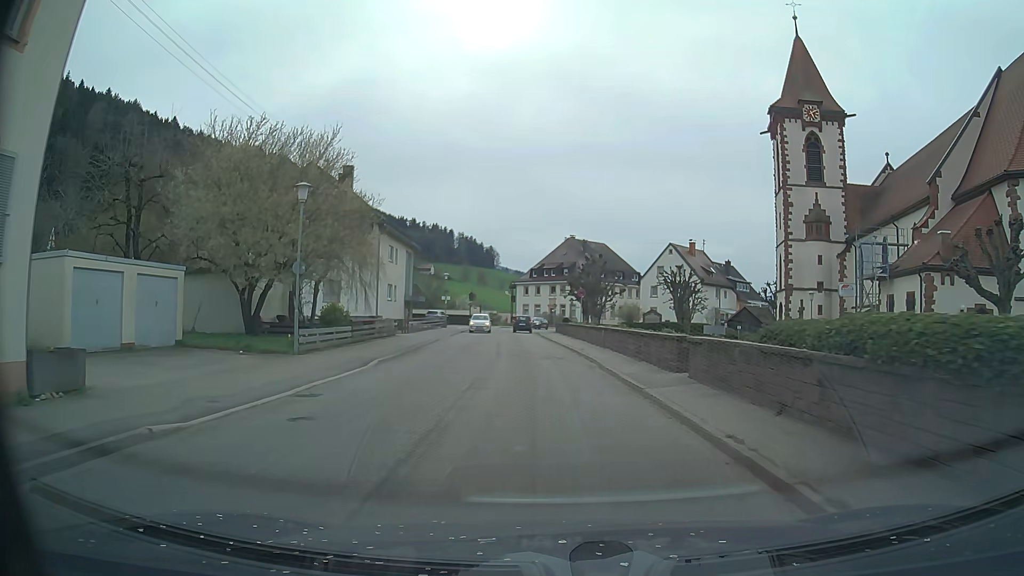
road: secondary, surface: asphalt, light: Day
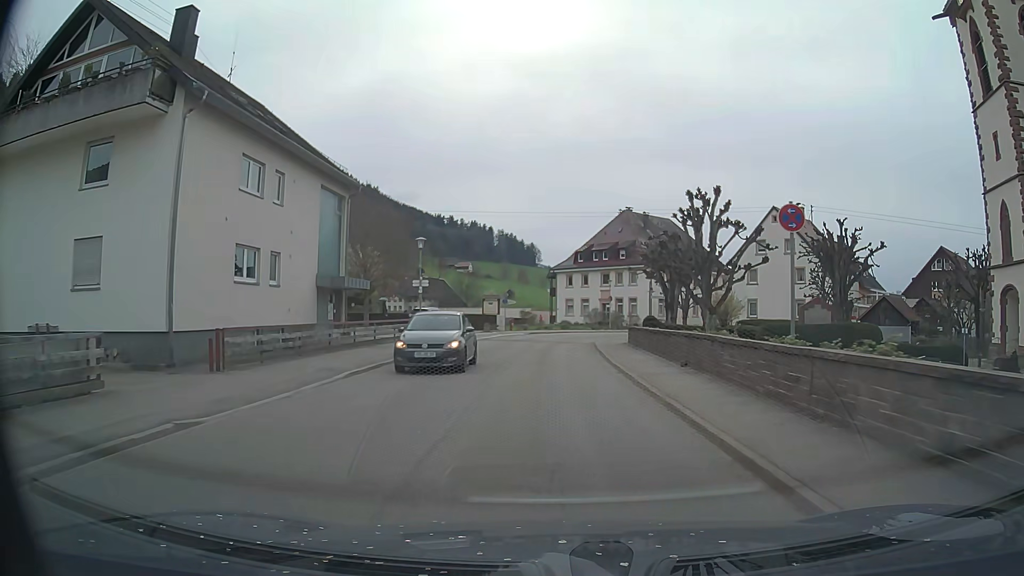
(-1.3, +29.1) m; -4°
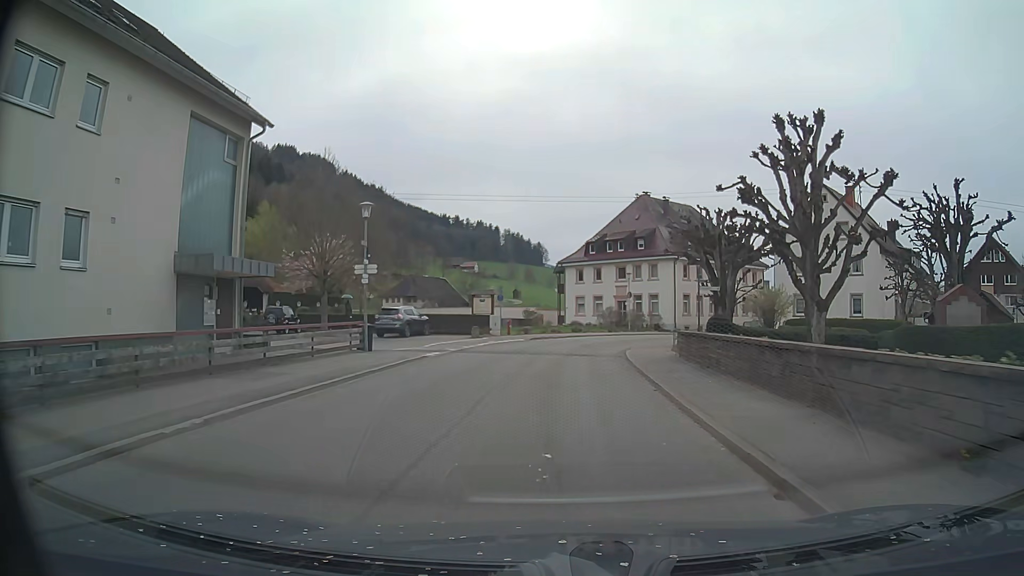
(0.0, +11.2) m; 0°
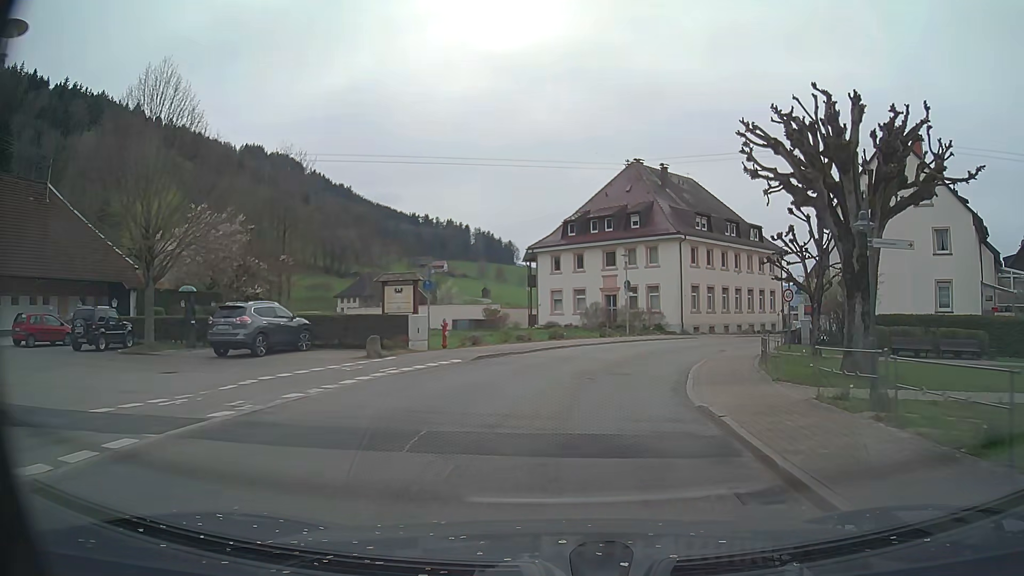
(-0.1, +16.7) m; +1°
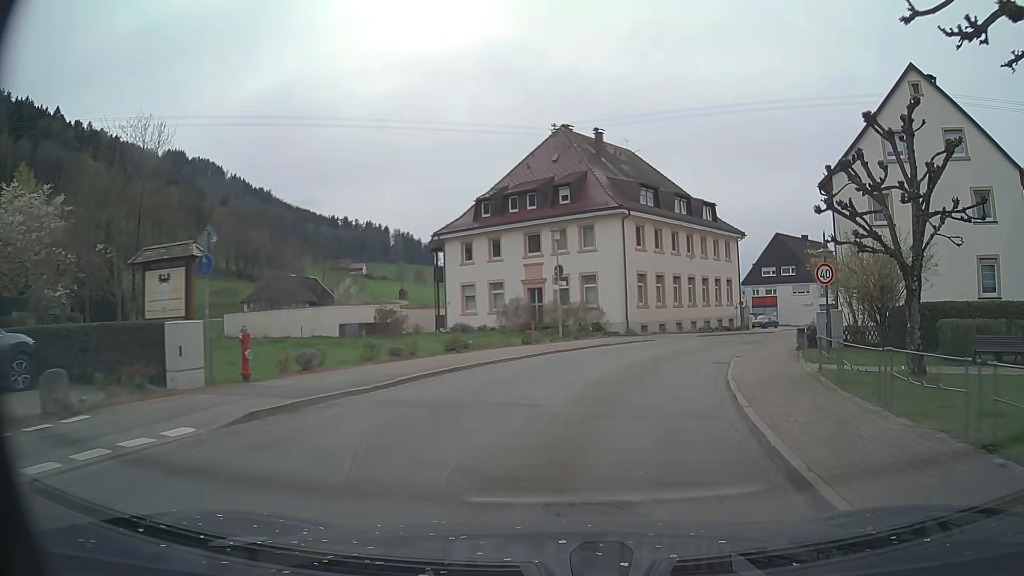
(+0.6, +11.4) m; +7°
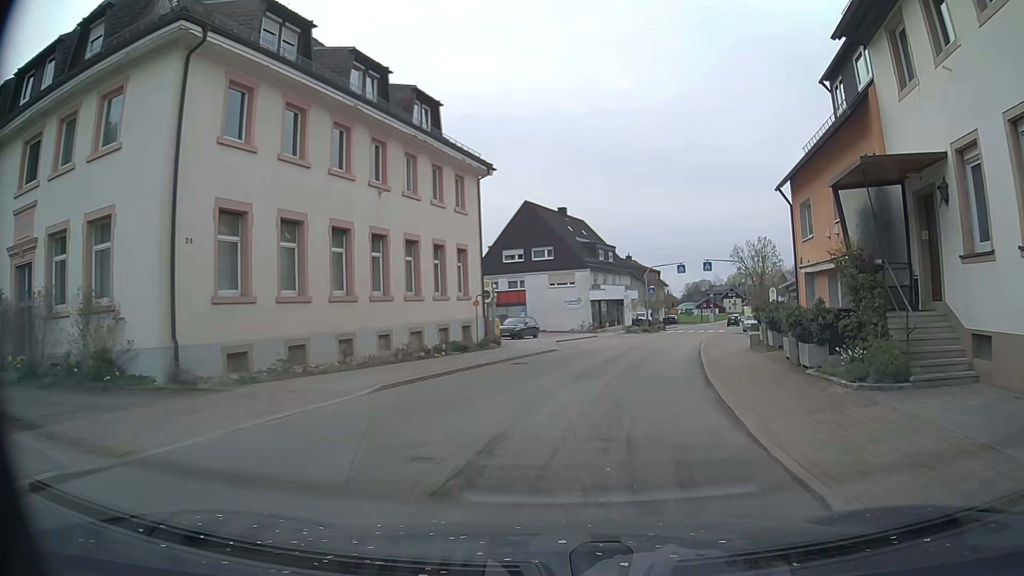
(+6.0, +28.0) m; +24°
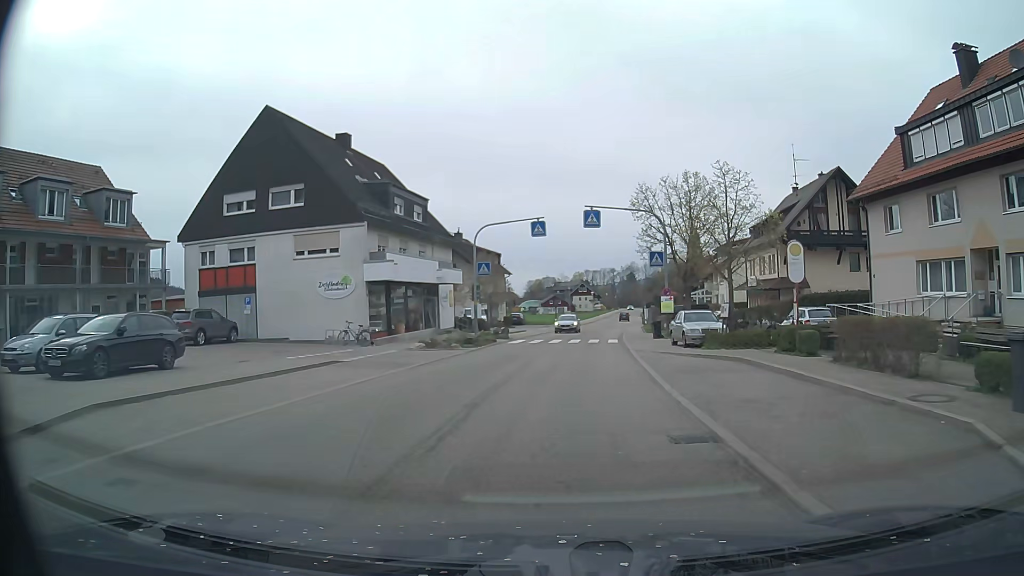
(+4.4, +29.9) m; +13°
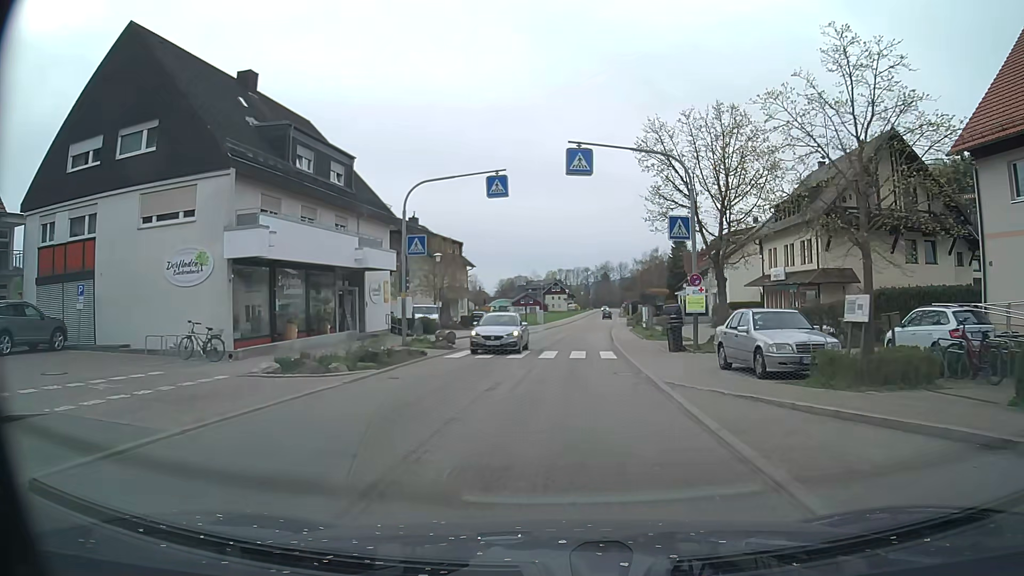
(+0.3, +12.3) m; +3°
(0, +10) (+1, +20) (+1, +30) (+2, +40) (+3, +50) (+4, +60) (+5, +70) (+6, +80) (+7, +90) (+8, +100) m
